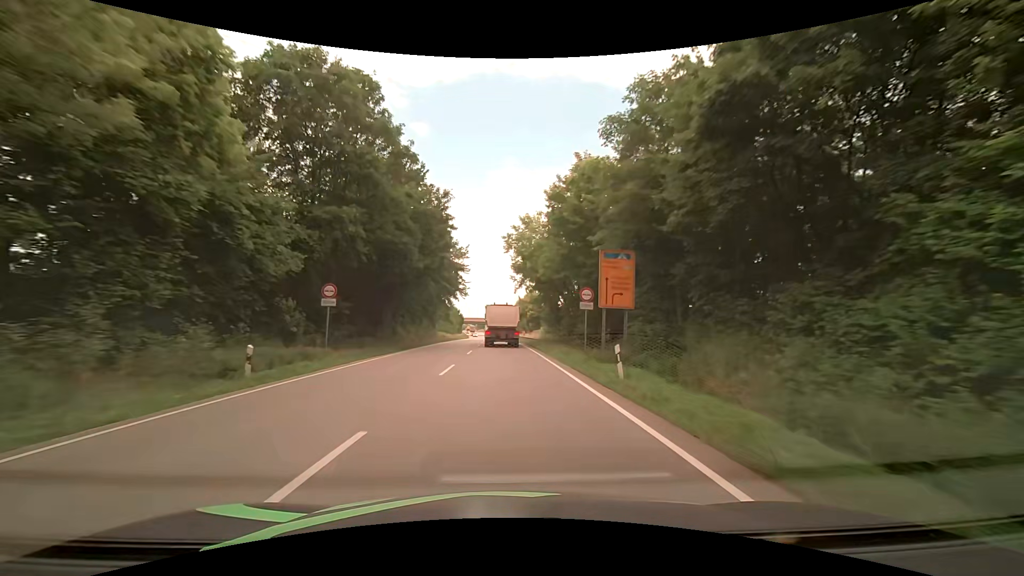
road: primary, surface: asphalt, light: Day
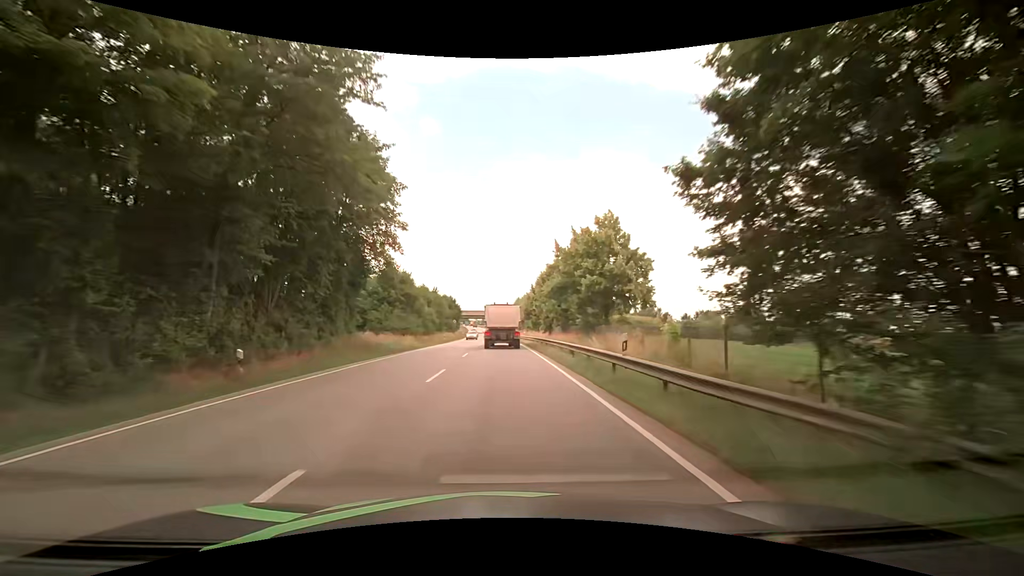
(-0.1, +49.3) m; 0°
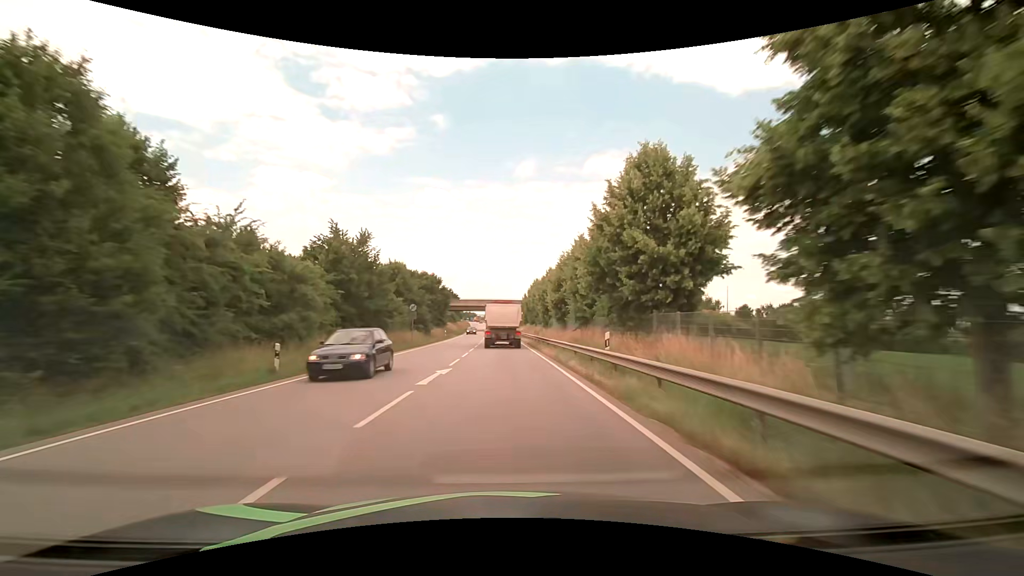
(-0.7, +48.1) m; -1°
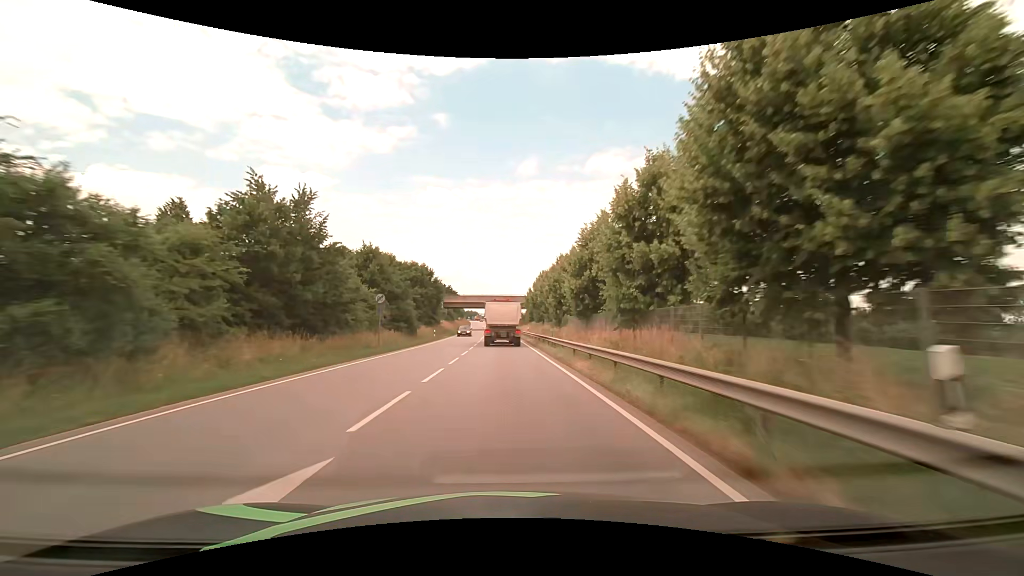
(-0.1, +11.9) m; 0°
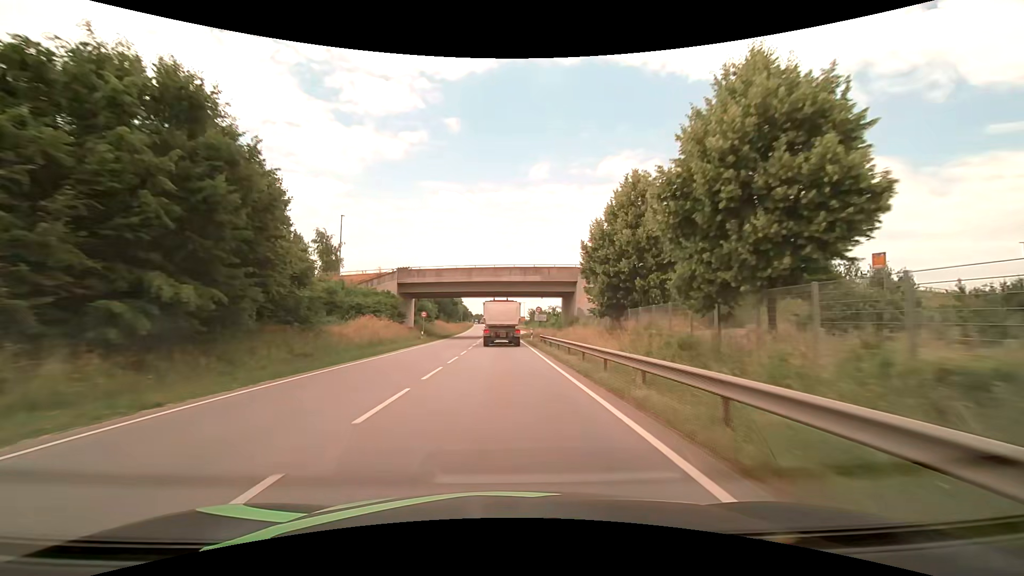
(-1.3, +59.2) m; -2°
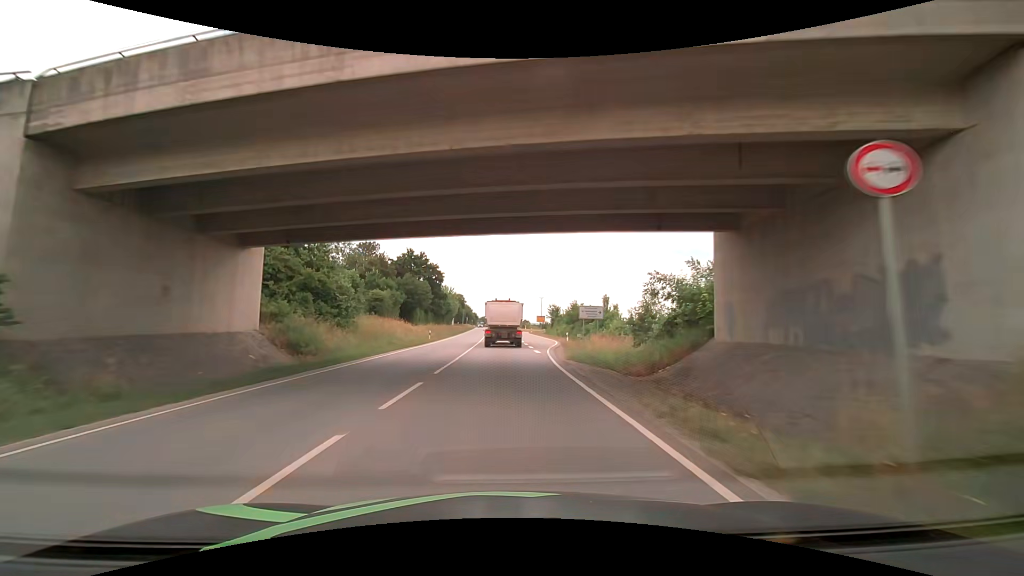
(-0.5, +46.3) m; -1°
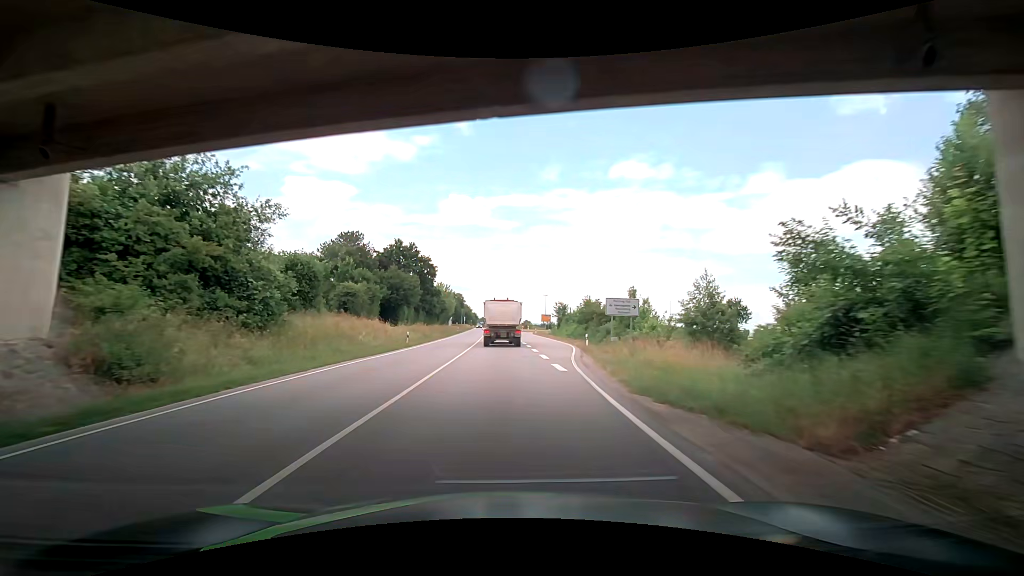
(-0.1, +11.4) m; -2°
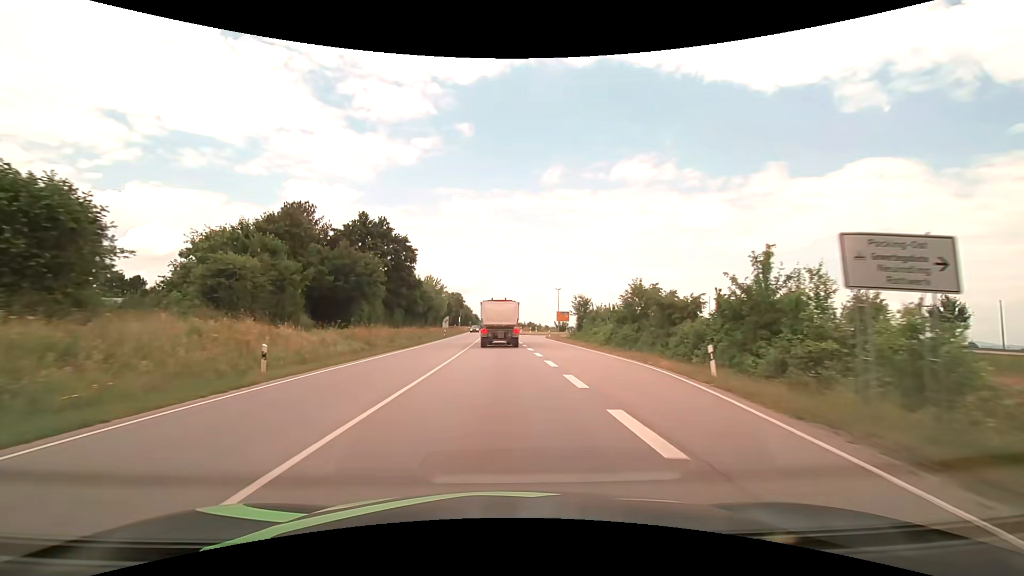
(+0.7, +22.6) m; +1°
(0, +10) (0, +20) (0, +30) (0, +40) (-1, +50) (-1, +60) (-1, +70) (-1, +80) (-2, +90) (-2, +100) m
